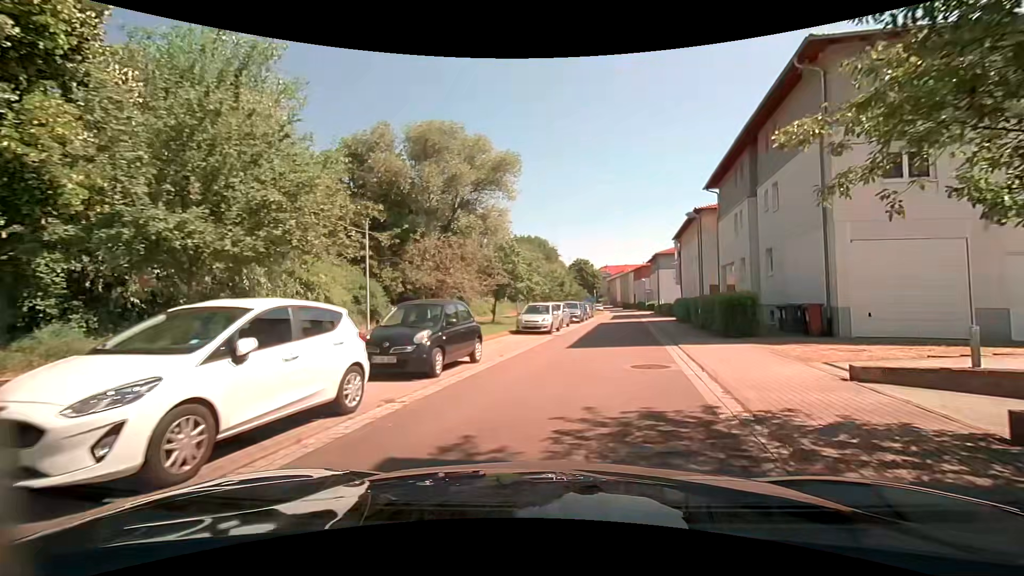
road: residential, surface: asphalt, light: Day
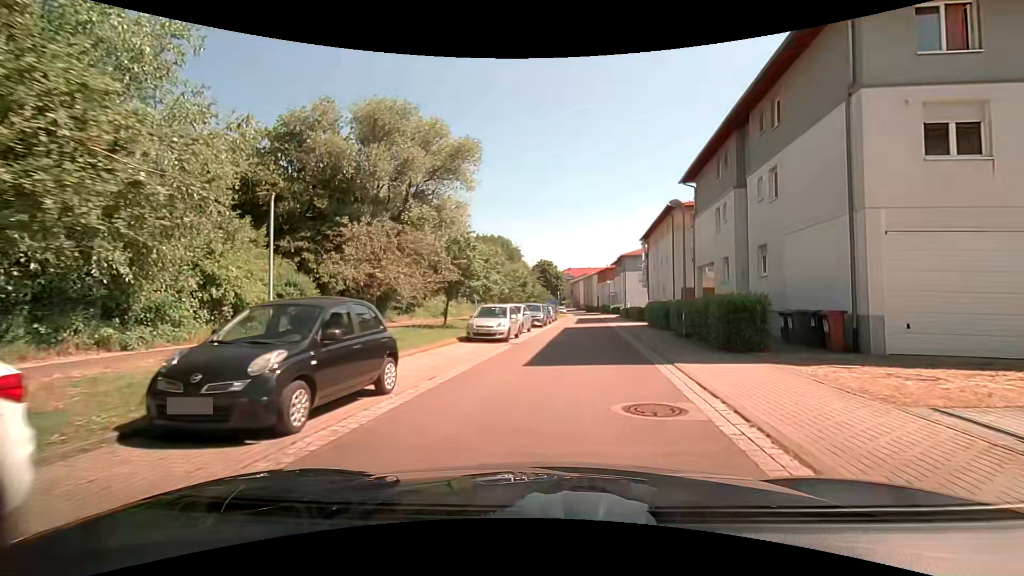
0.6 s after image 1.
(+0.2, +4.0) m; +4°
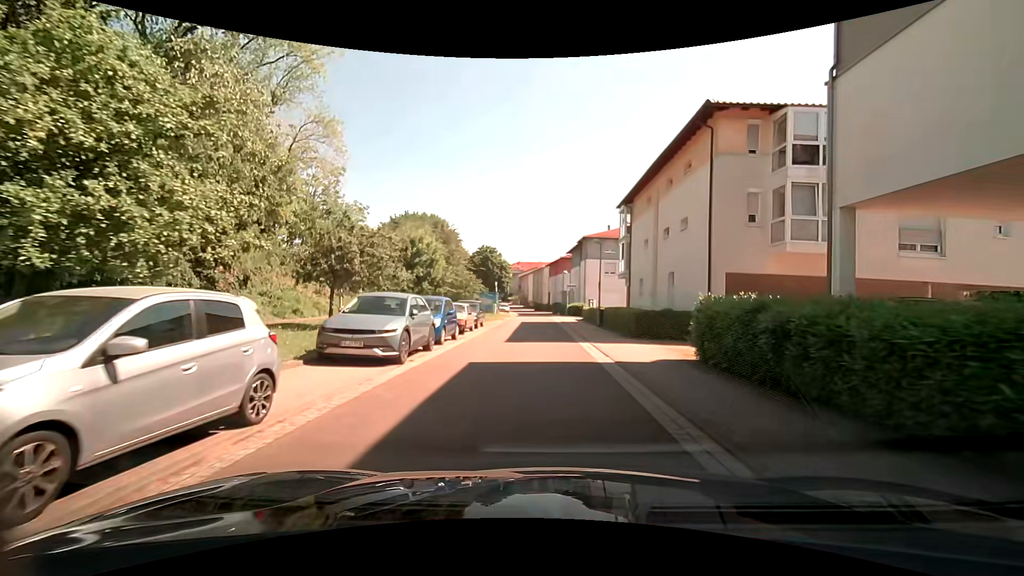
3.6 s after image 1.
(+1.9, +21.3) m; +7°
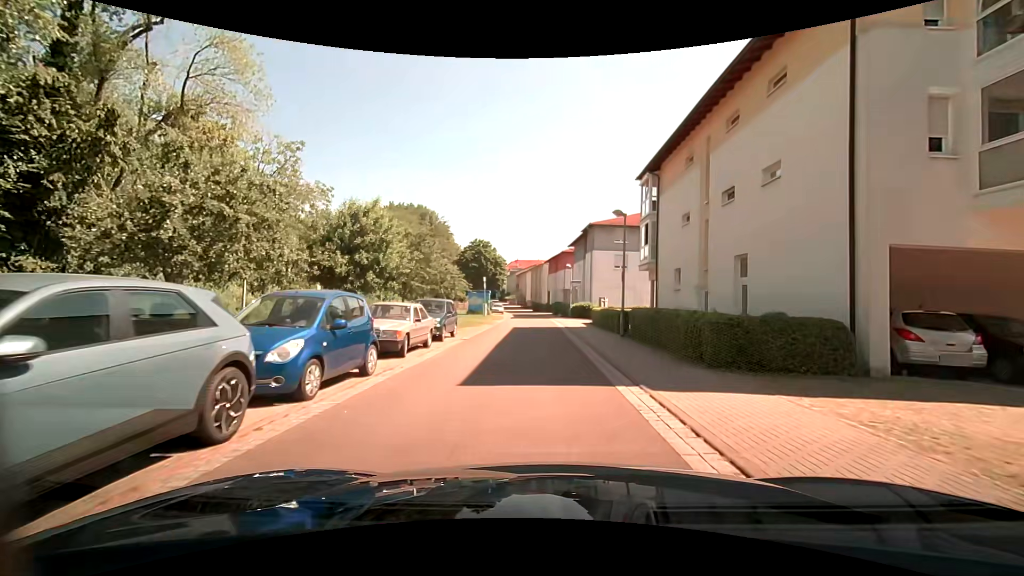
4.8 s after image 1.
(-0.1, +9.2) m; -1°
(0, +10) (0, +20) (0, +30) (0, +40) (-1, +50) (-1, +60) (-2, +70) (-3, +80) (-4, +90) (-6, +100) m
